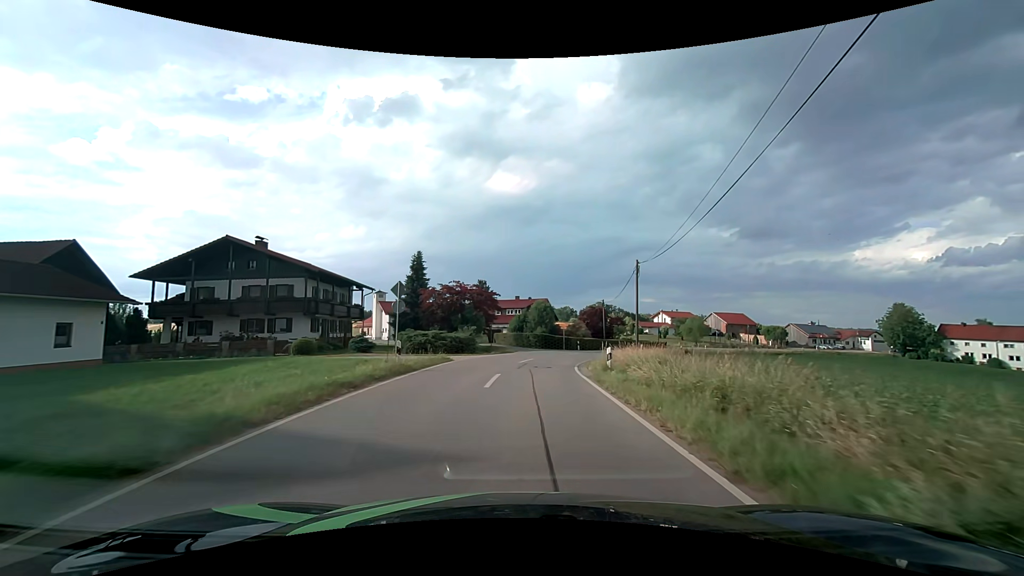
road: tertiary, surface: asphalt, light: Day
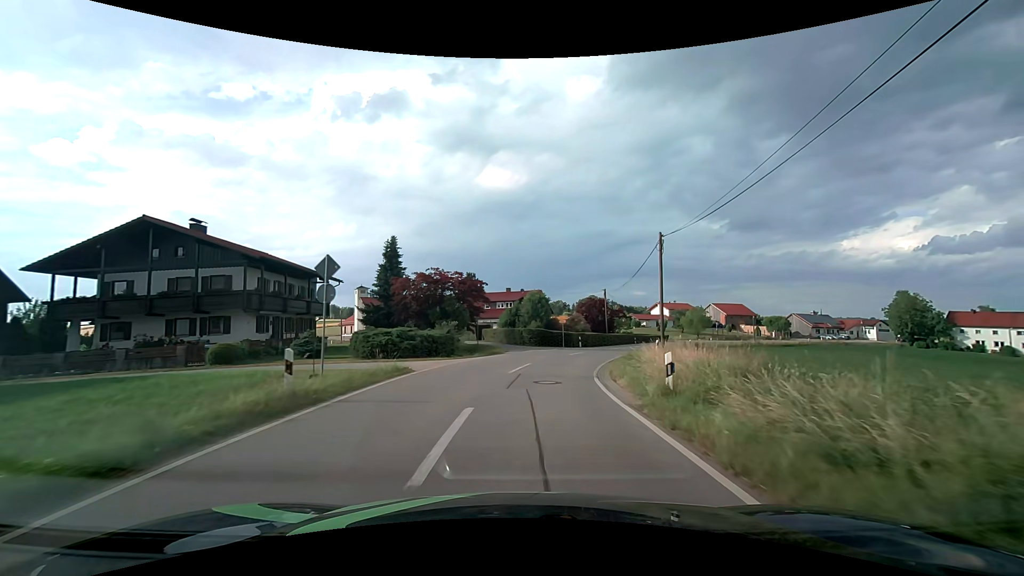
(+0.1, +7.5) m; +1°
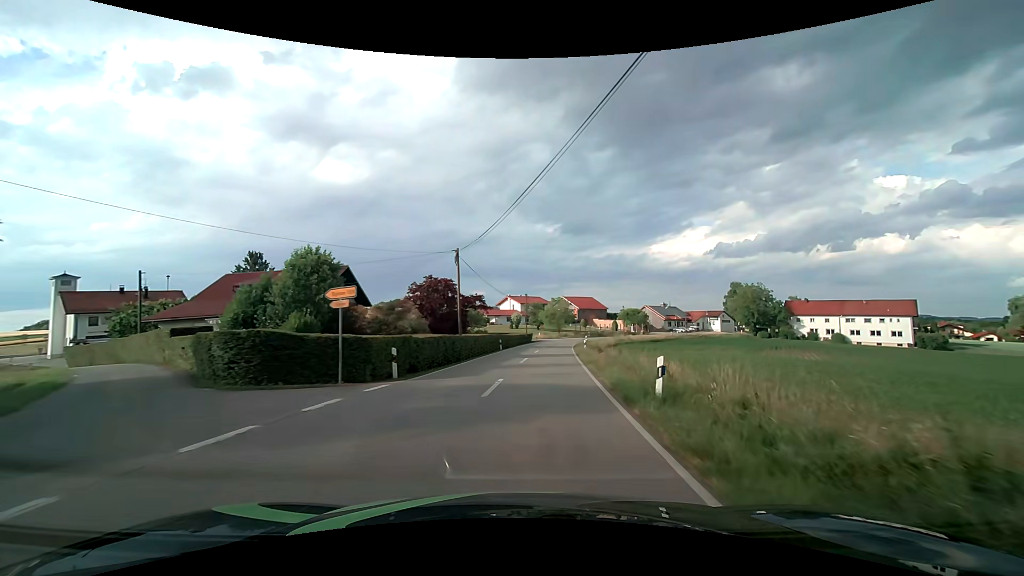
(+3.7, +28.7) m; +18°
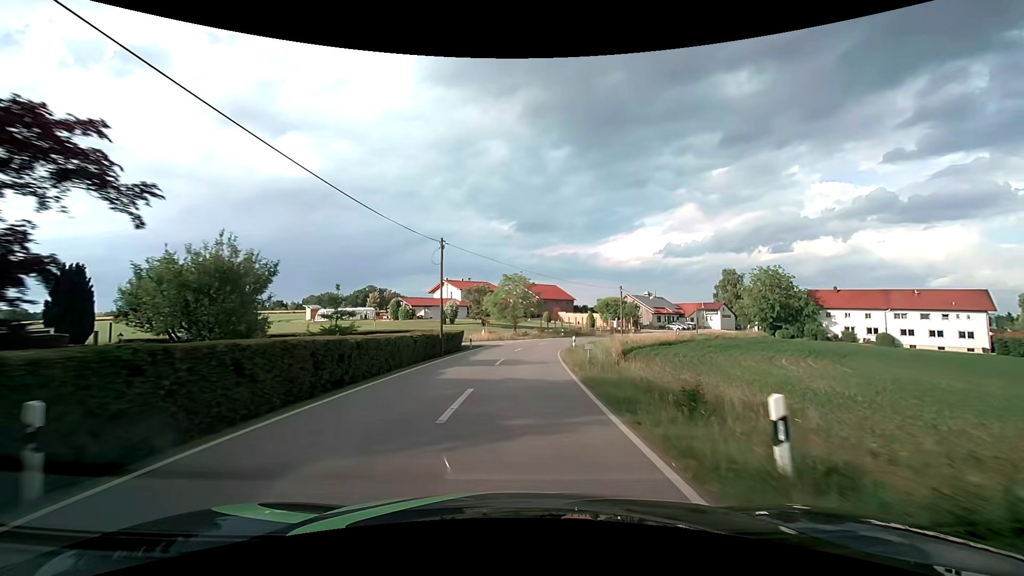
(+2.7, +38.6) m; +6°
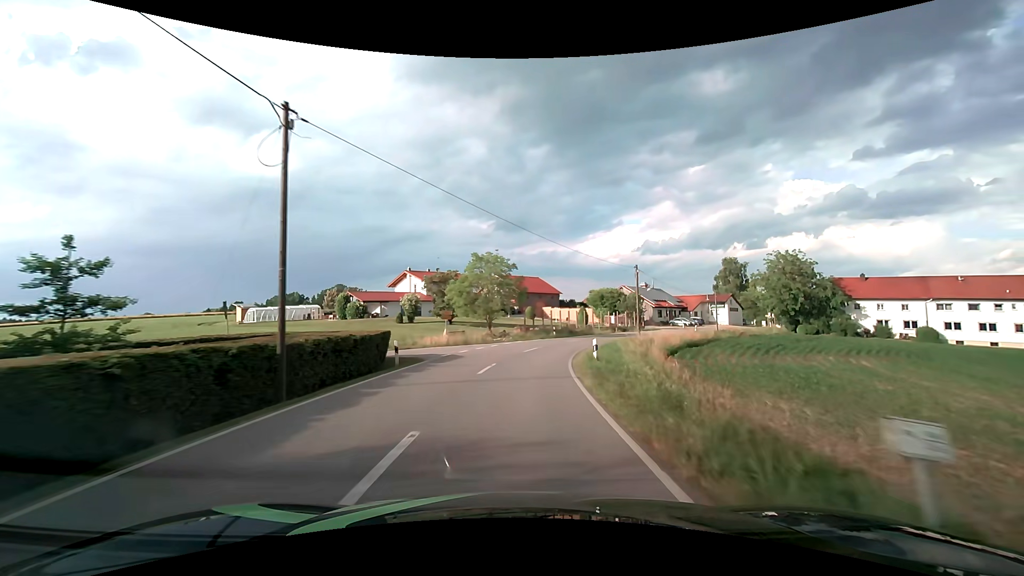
(+0.3, +16.8) m; +2°
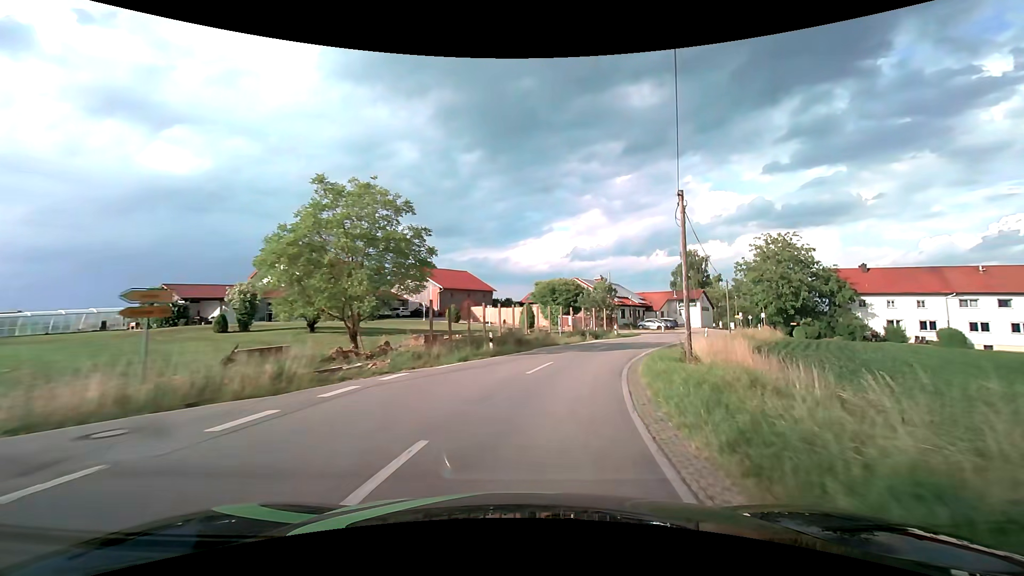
(+1.2, +24.0) m; +8°
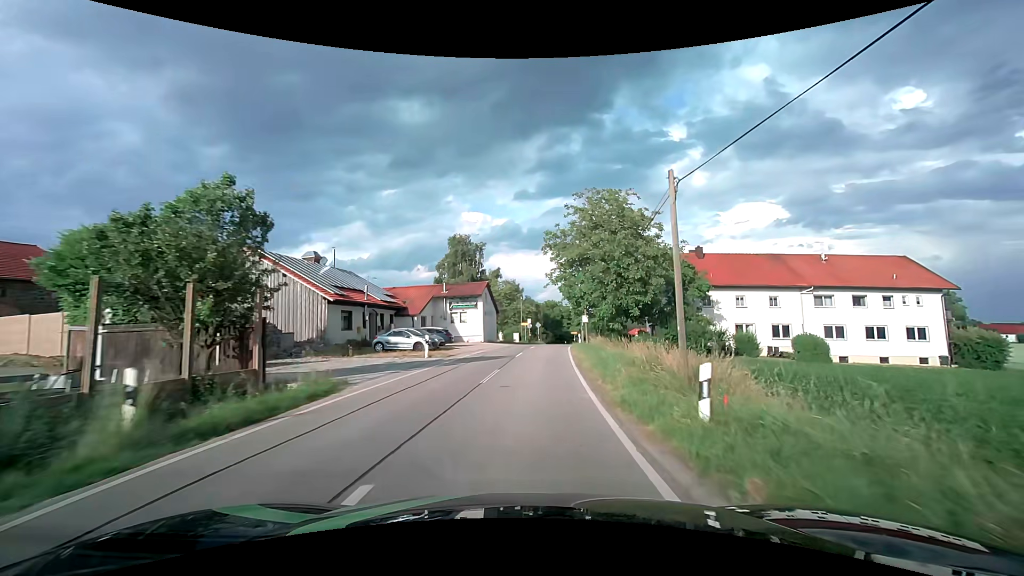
(+9.1, +35.3) m; +27°
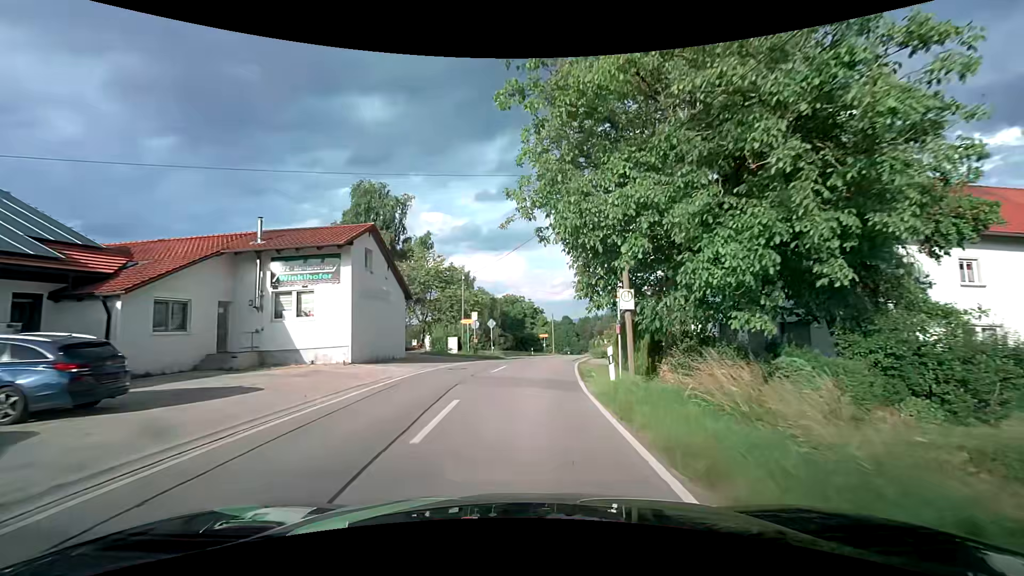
(+1.6, +29.5) m; +5°
(0, +10) (+1, +20) (+2, +30) (+4, +40) (+7, +49) (+10, +59) (+12, +69) (+13, +79) (+14, +89) (+14, +99) m
